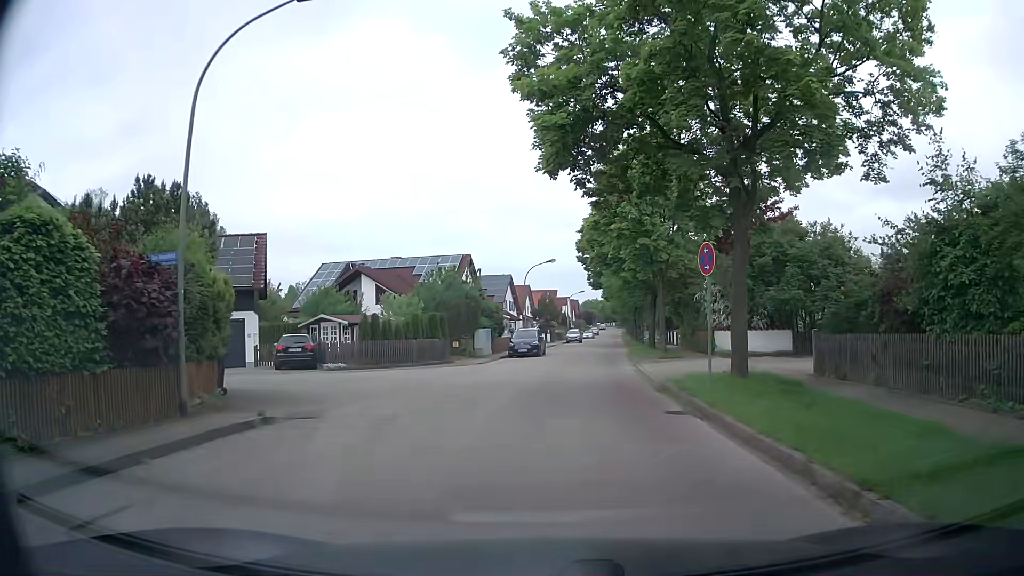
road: residential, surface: asphalt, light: Day
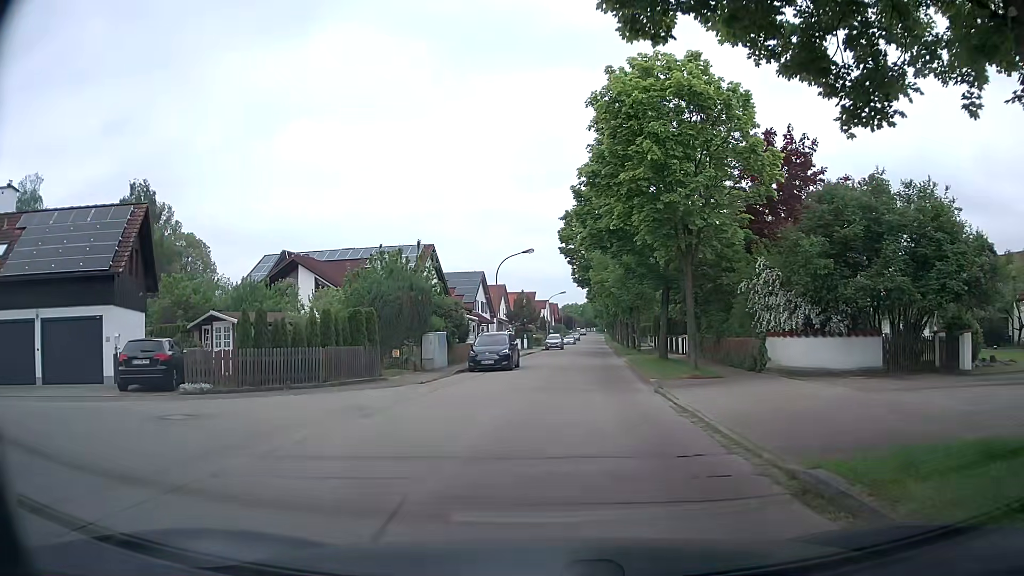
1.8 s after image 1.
(+0.1, +9.9) m; +2°
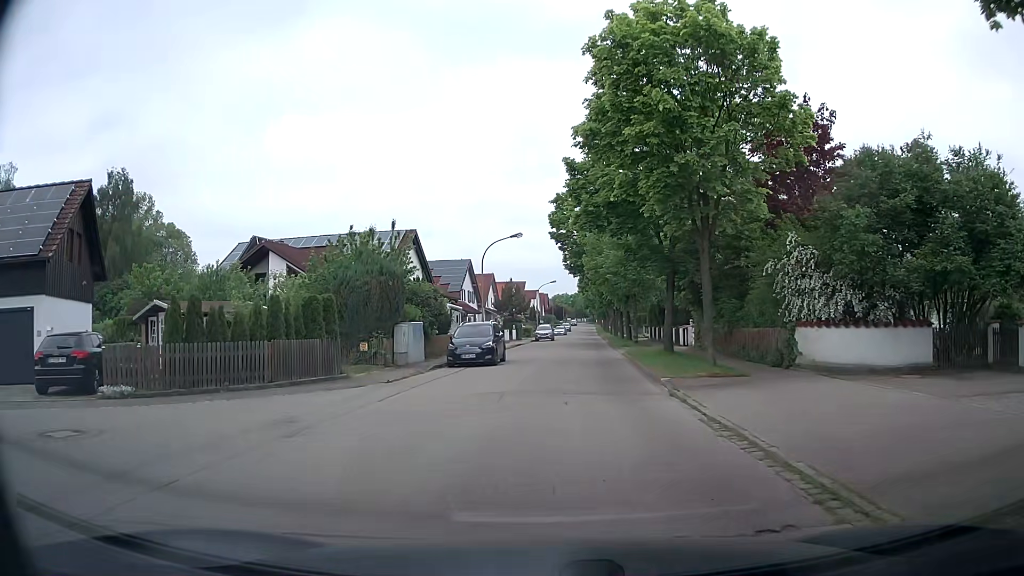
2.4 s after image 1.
(0.0, +3.4) m; +2°
(0, +10) (+1, +20) (+1, +30) (+1, +40) (+2, +50) (+2, +60) (+3, +70) (+3, +80) (+4, +90) (+4, +100) m
